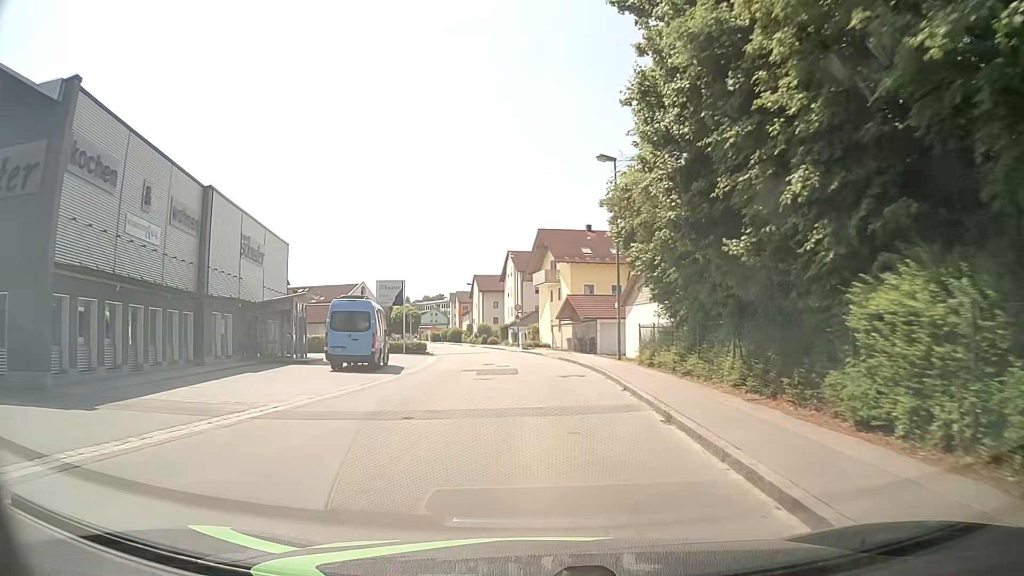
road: unclassified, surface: asphalt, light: Day
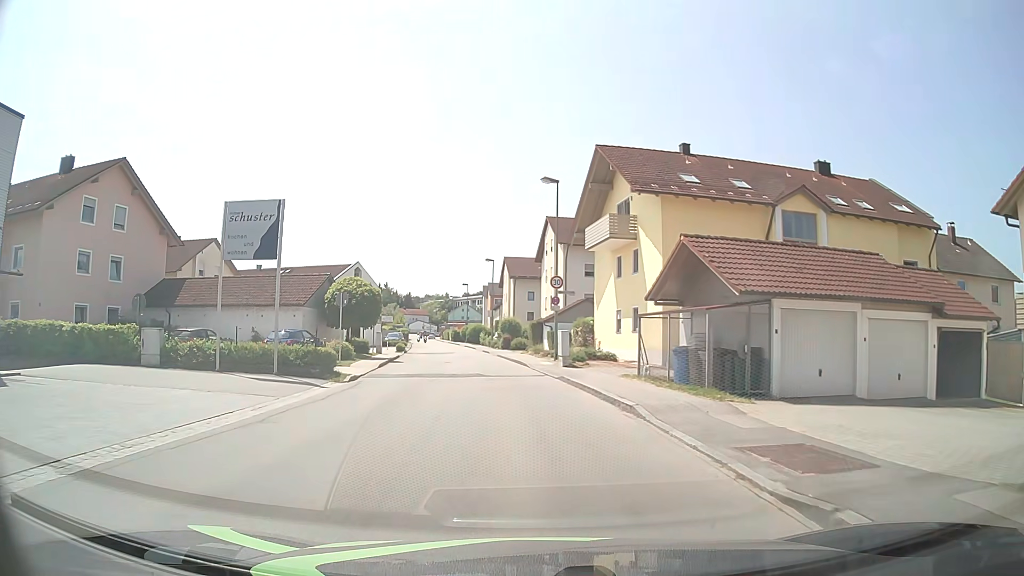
(-0.3, +28.5) m; -4°
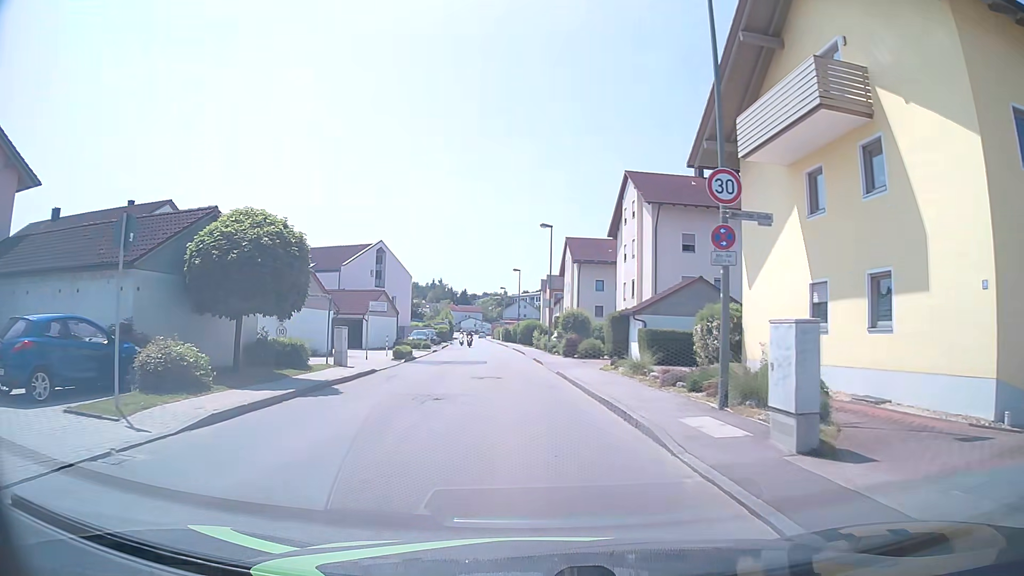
(-0.8, +19.2) m; -5°
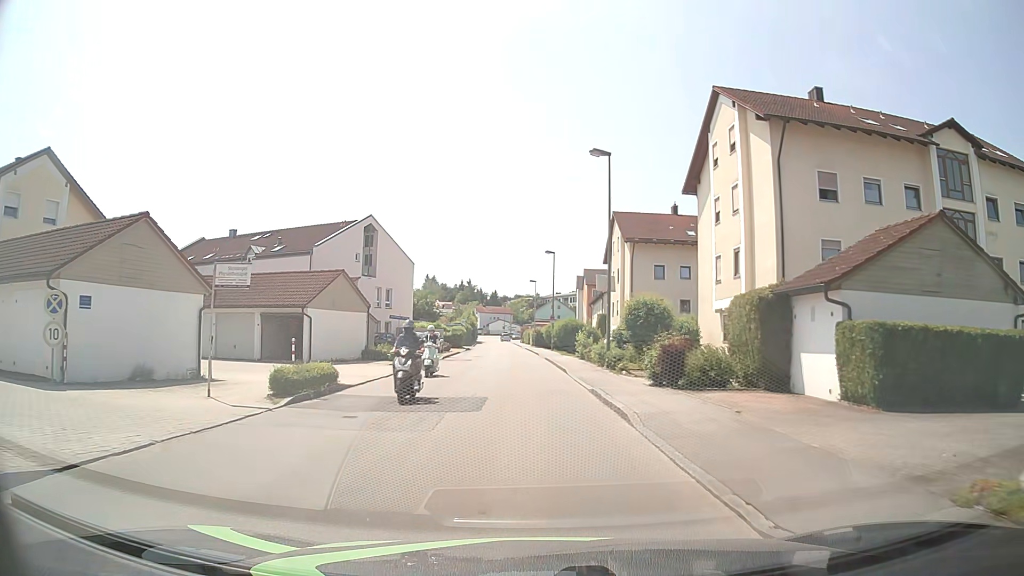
(-0.4, +18.1) m; -2°
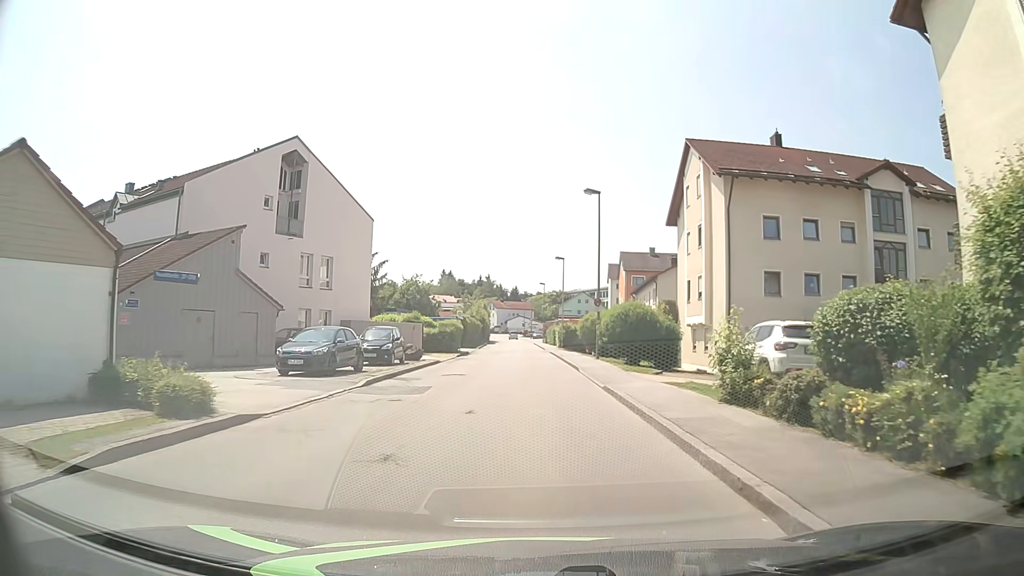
(-0.6, +23.0) m; -3°
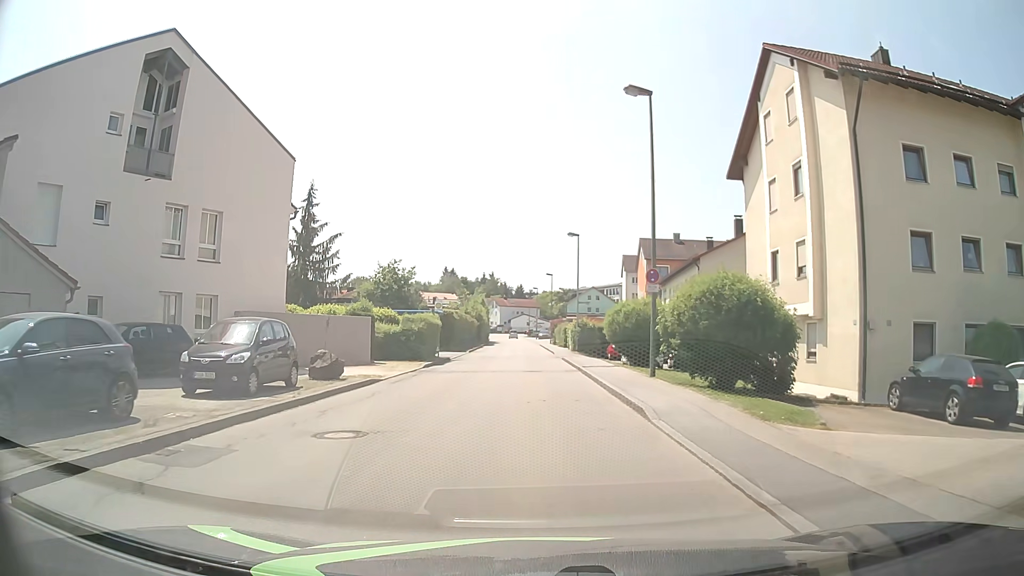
(+0.1, +13.9) m; 0°
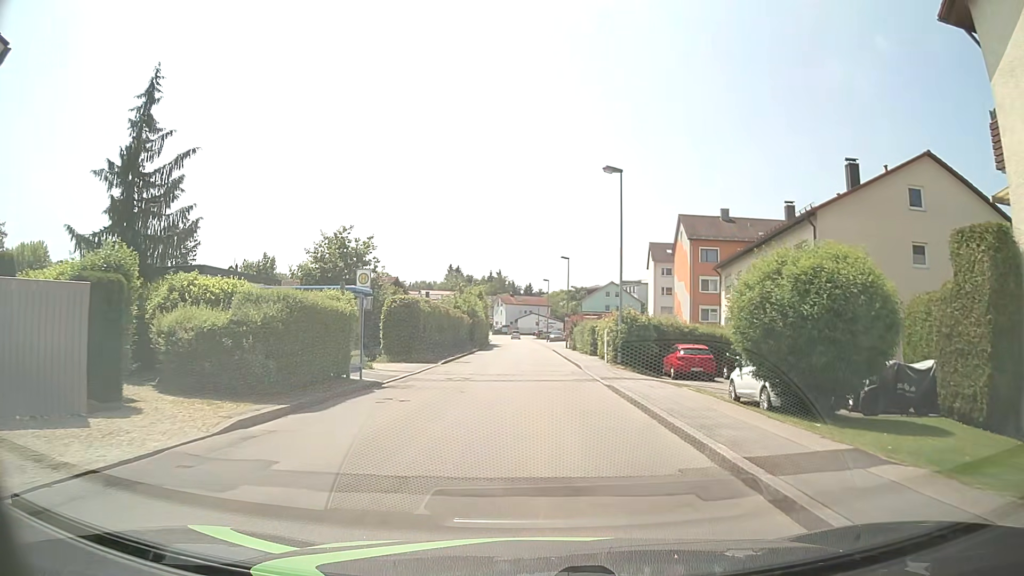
(-0.2, +18.6) m; -1°
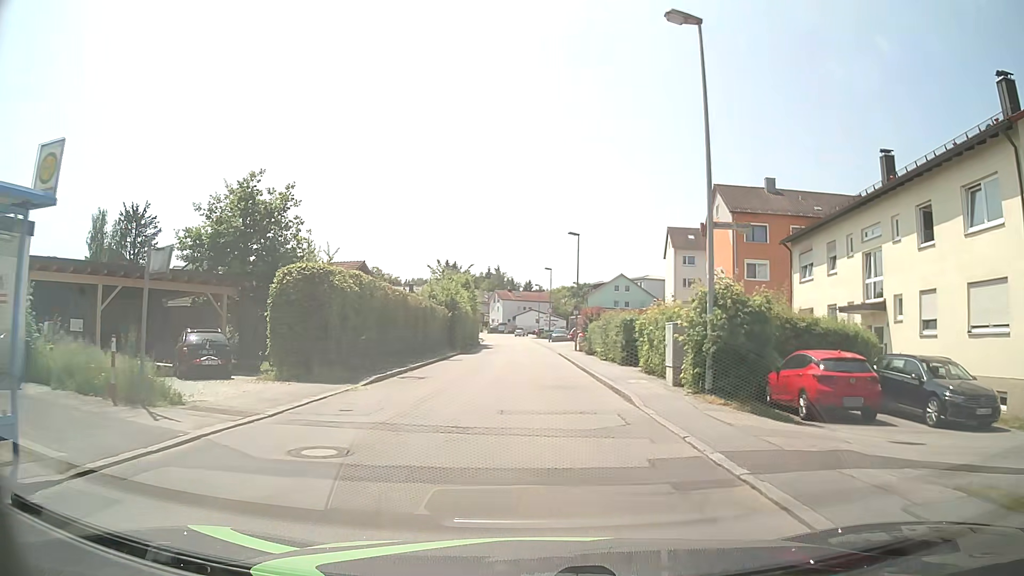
(+0.1, +14.0) m; +1°
(0, +10) (0, +20) (0, +30) (0, +40) (-1, +50) (-1, +60) (-1, +70) (-2, +80) (-2, +90) (-4, +100) m
